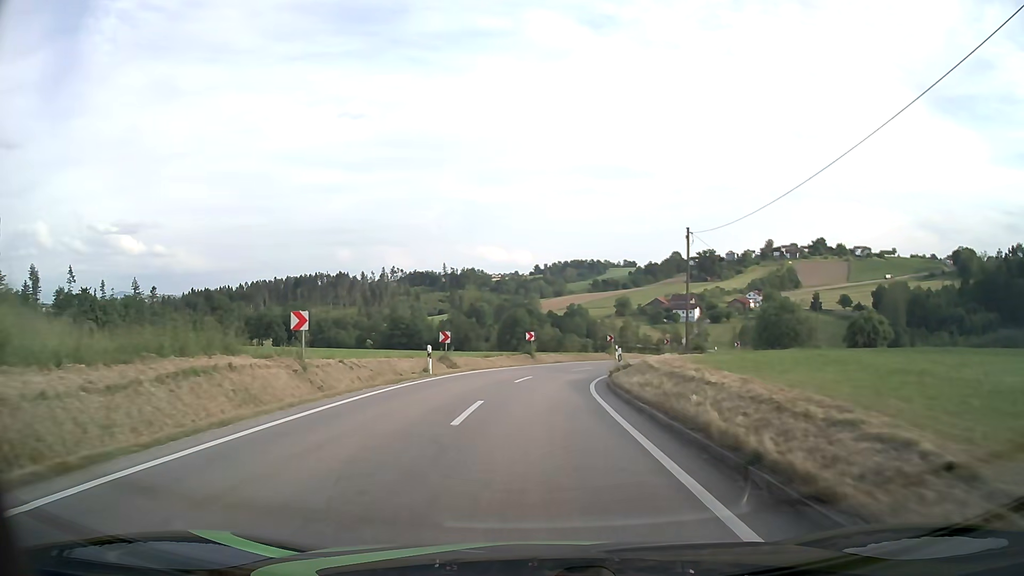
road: tertiary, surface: asphalt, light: Day
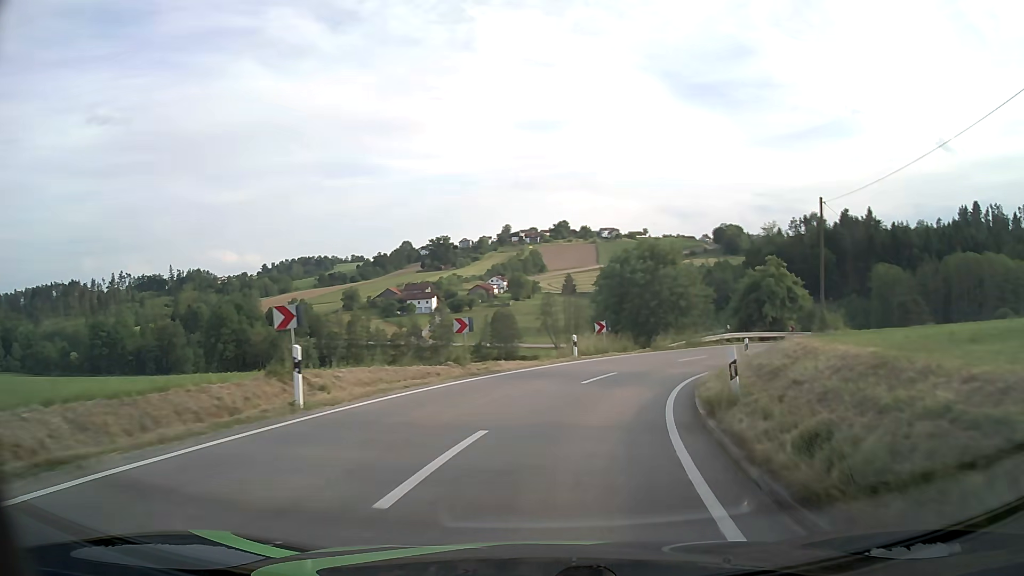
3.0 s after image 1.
(+4.8, +39.2) m; +23°
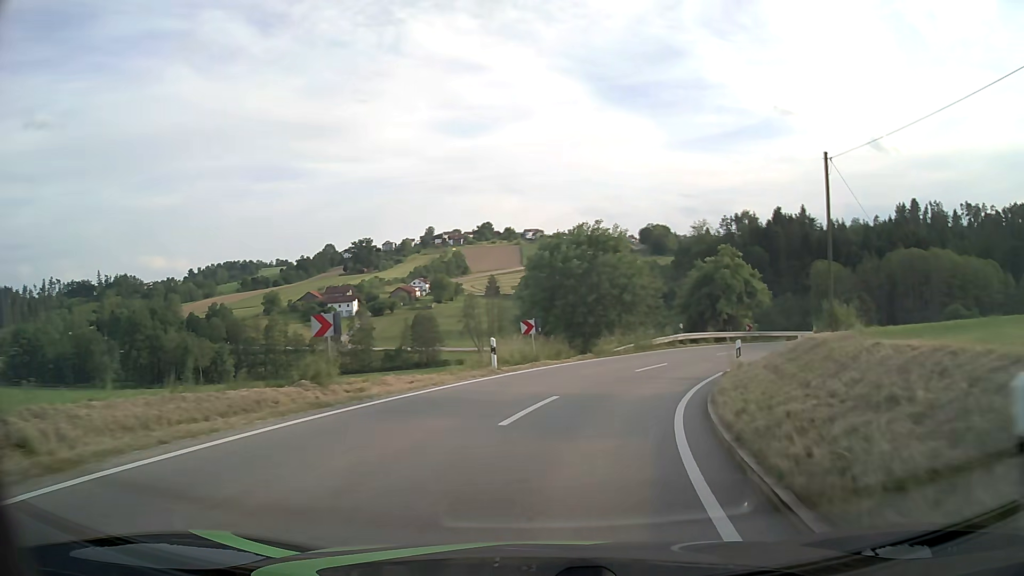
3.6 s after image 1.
(+0.4, +7.5) m; +6°
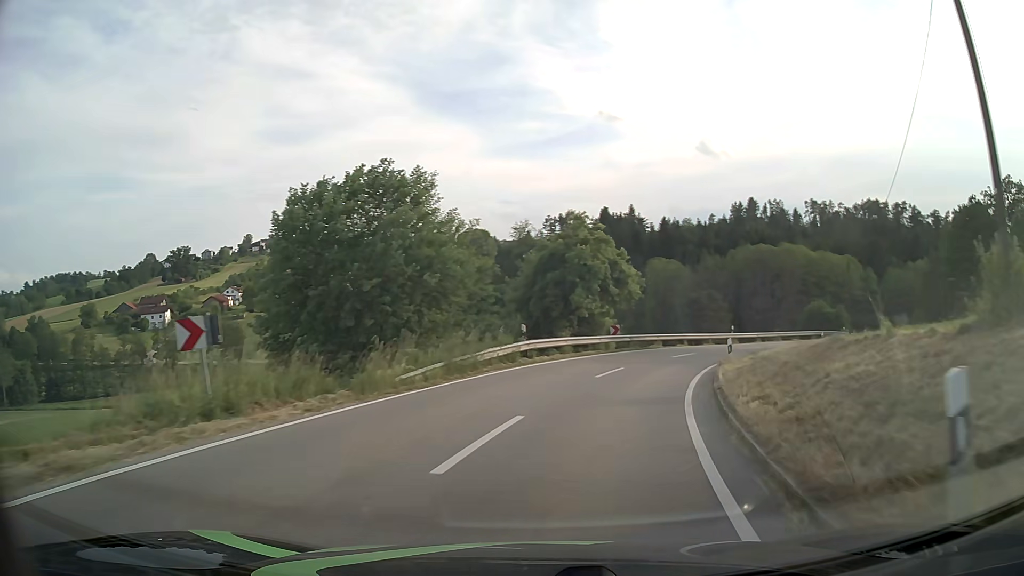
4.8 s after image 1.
(+1.9, +14.6) m; +15°
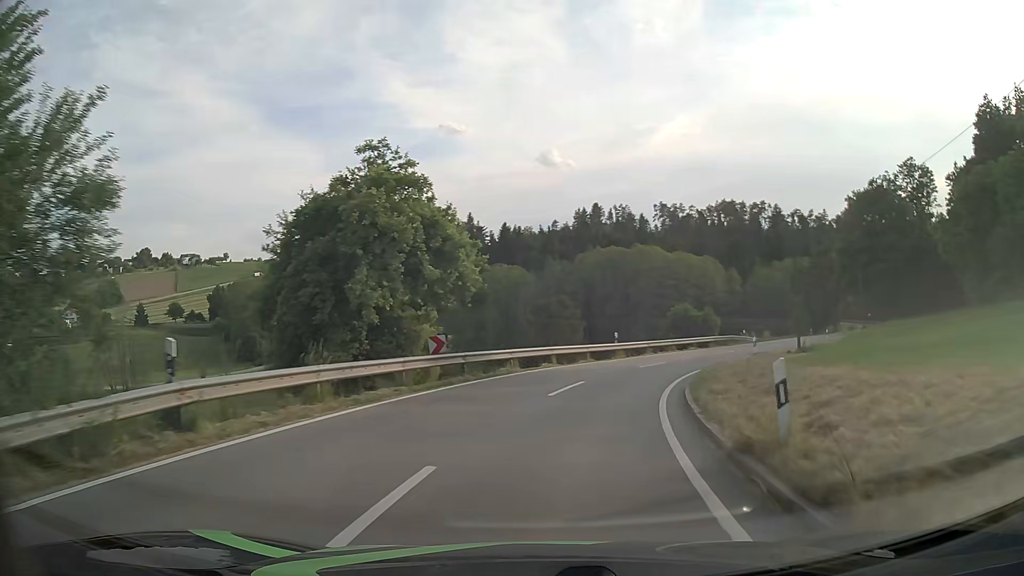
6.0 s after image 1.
(+1.9, +15.0) m; +14°
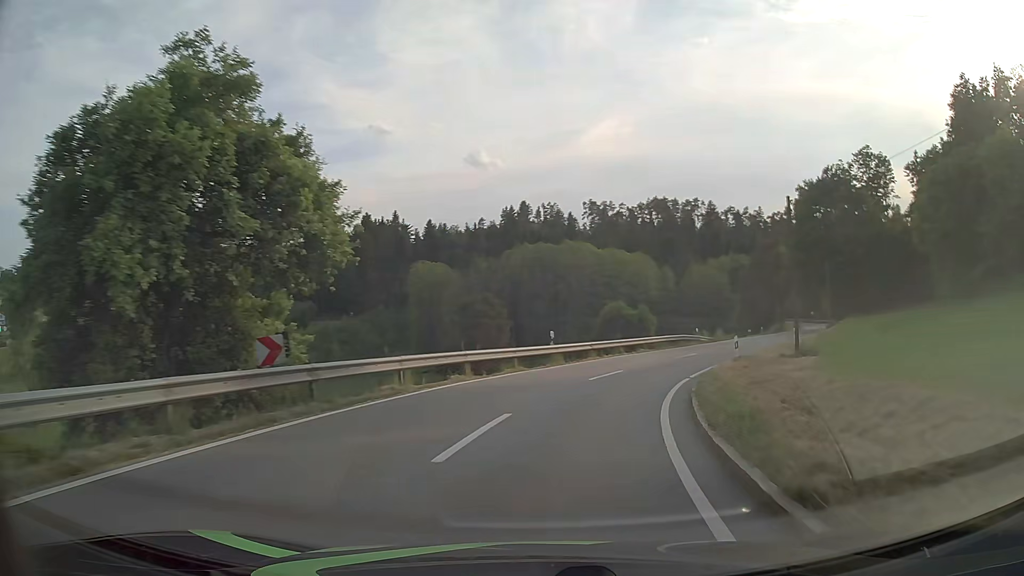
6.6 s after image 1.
(+0.4, +7.8) m; +6°
(+1, +10) (+3, +20) (+7, +29) (+11, +38) (+16, +47) (+21, +55) (+26, +64) (+31, +73) (+35, +82) (+40, +91) m
